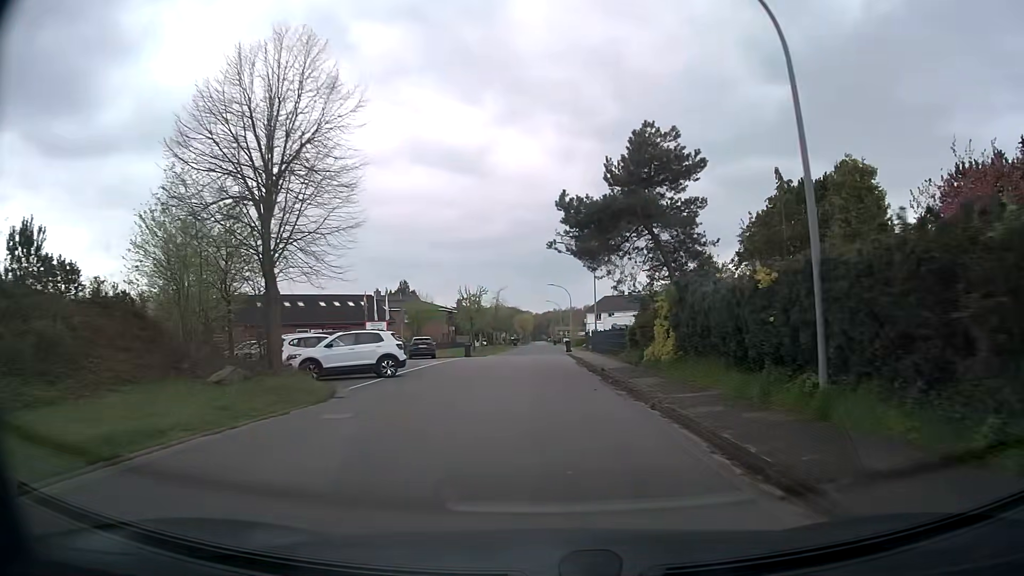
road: residential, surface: asphalt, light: Day
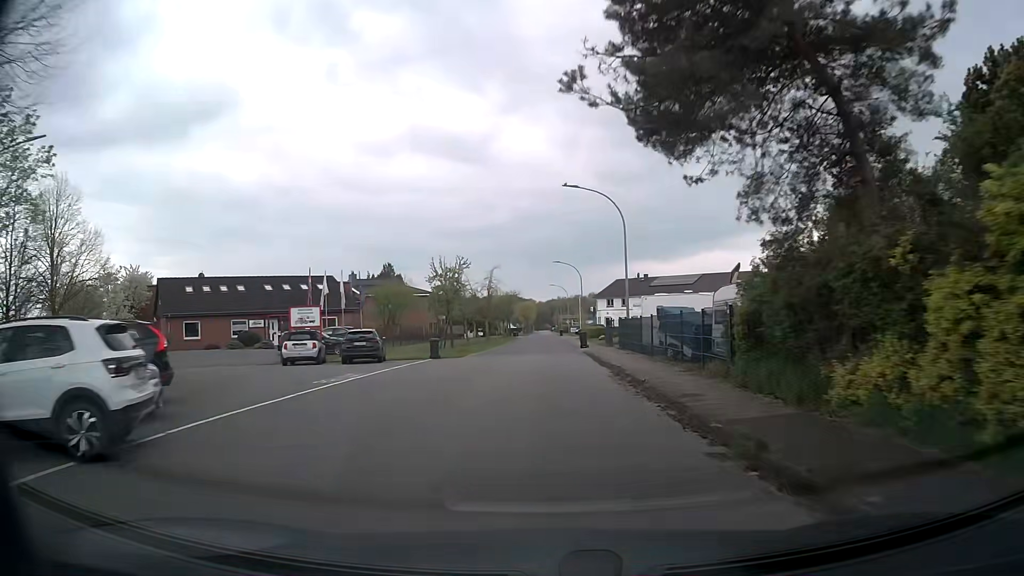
(0.0, +16.0) m; 0°
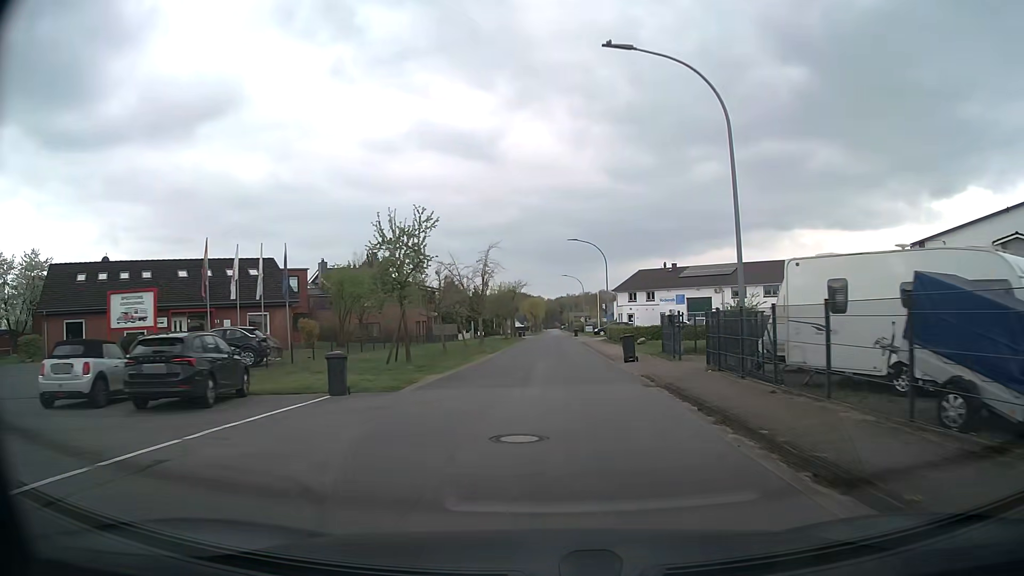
(-0.3, +16.5) m; -1°
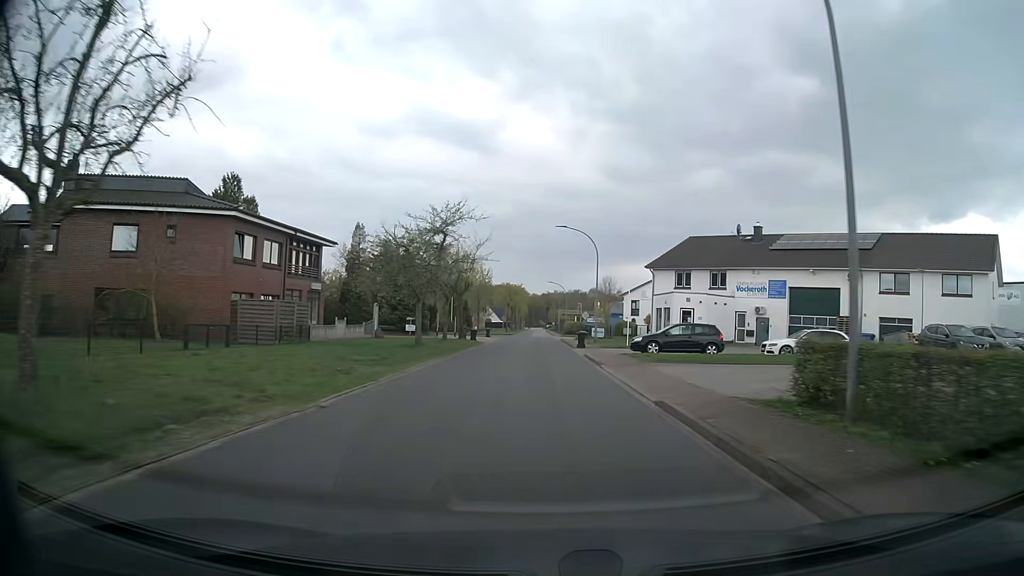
(+1.0, +42.8) m; +2°
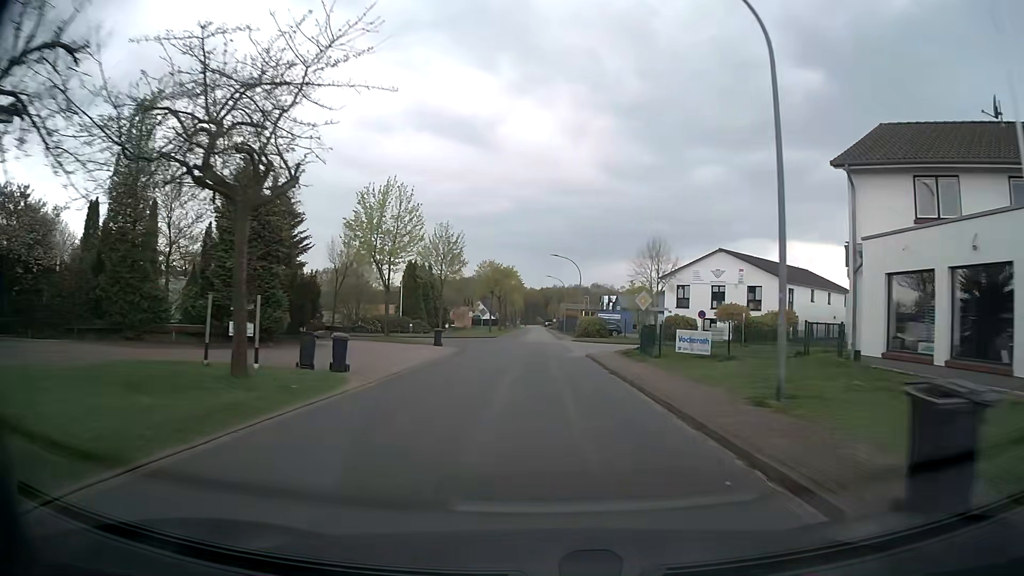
(-0.2, +34.7) m; 0°
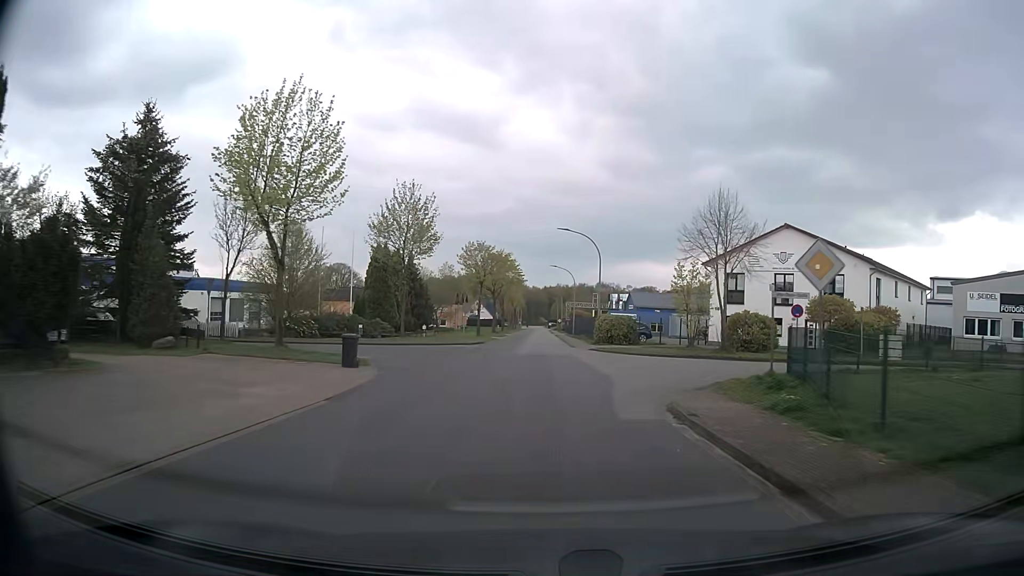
(-0.1, +17.4) m; -1°
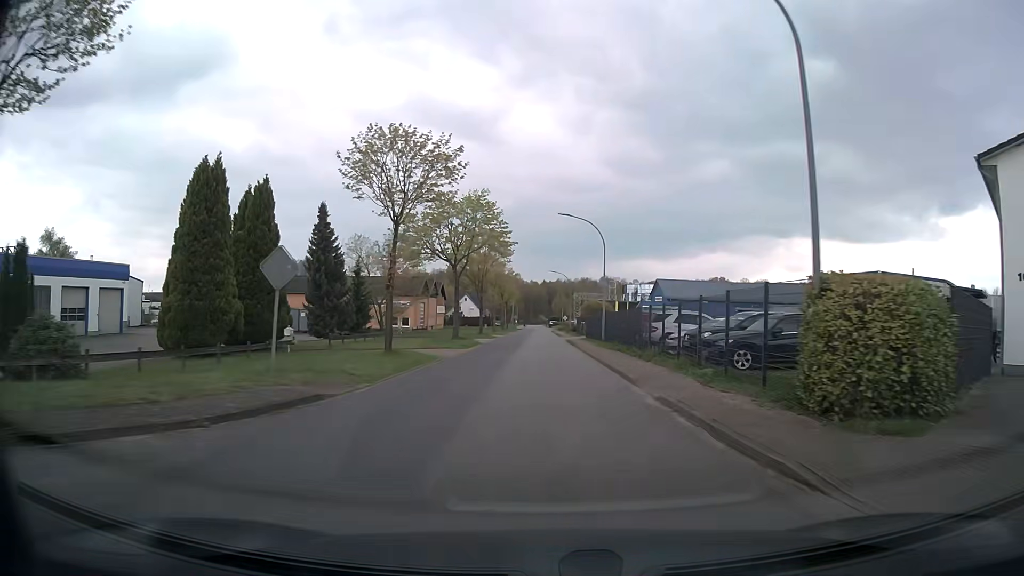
(+0.2, +34.7) m; +1°
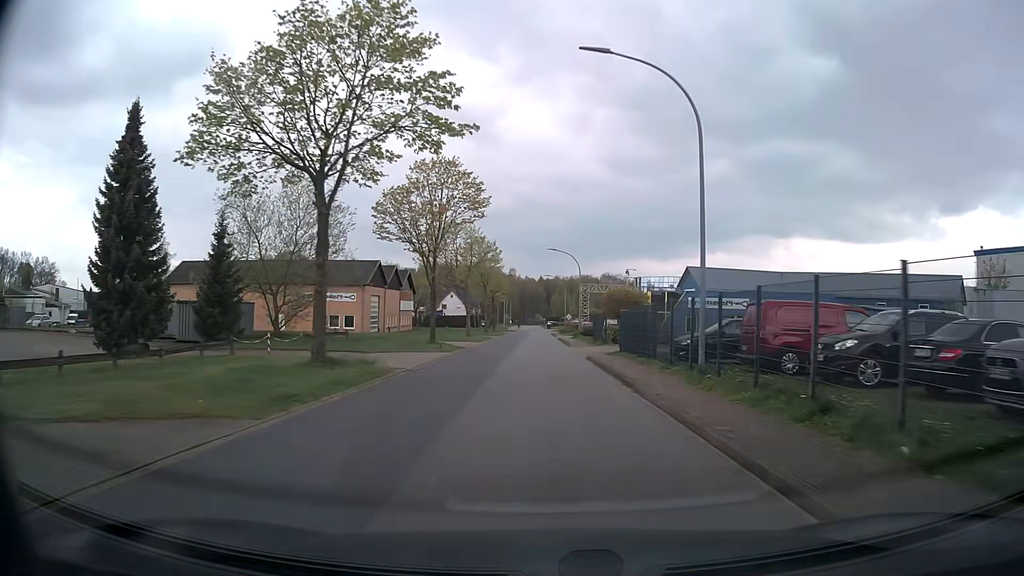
(+0.1, +25.5) m; 0°
(0, +10) (0, +20) (0, +30) (0, +40) (0, +50) (0, +60) (0, +70) (0, +80) (0, +90) (+3, +99) m
